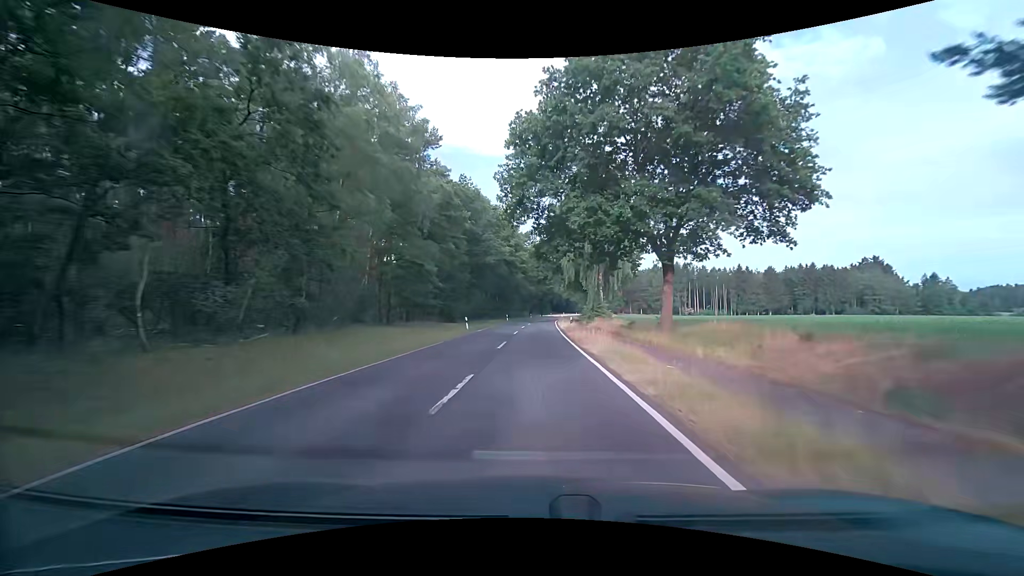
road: tertiary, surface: asphalt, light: Day
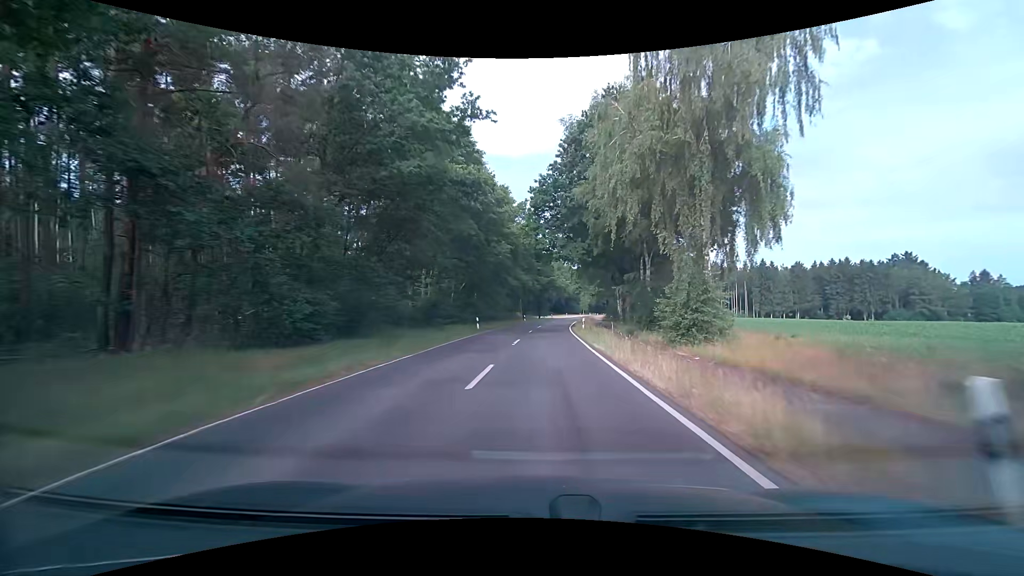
(+0.1, +33.5) m; 0°
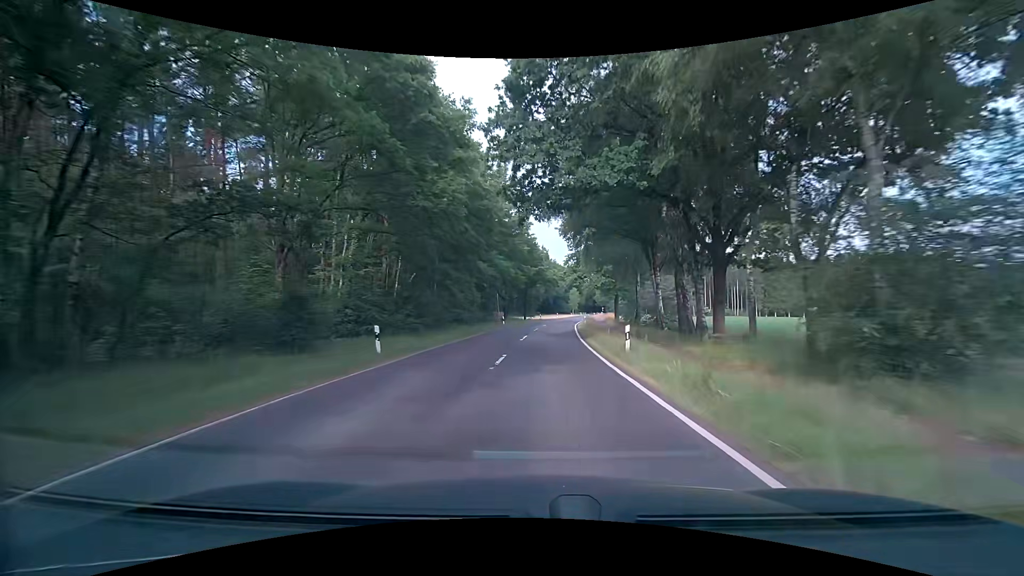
(+0.4, +20.9) m; +2°
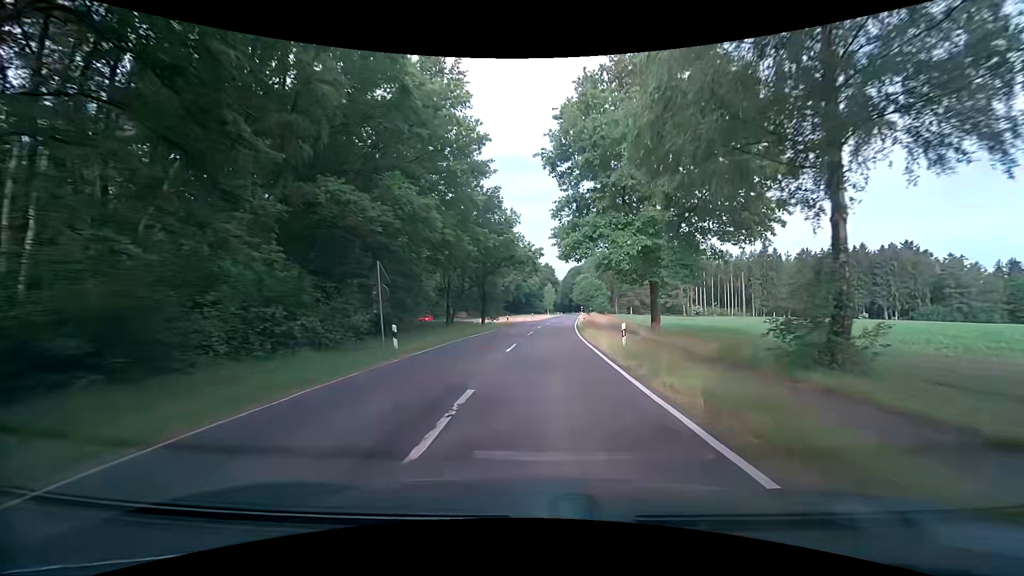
(+0.6, +30.5) m; +2°
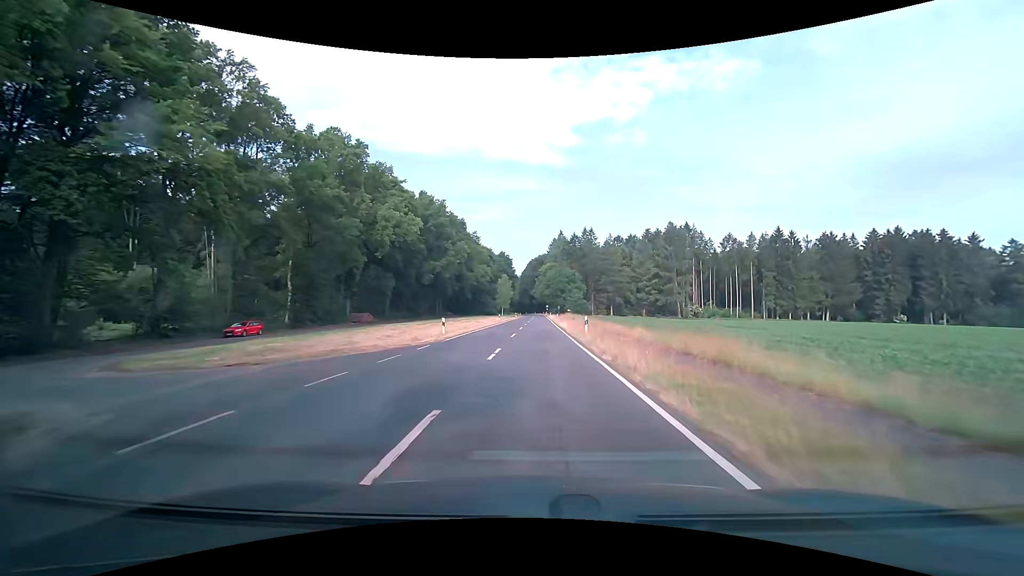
(+3.1, +50.2) m; +6°
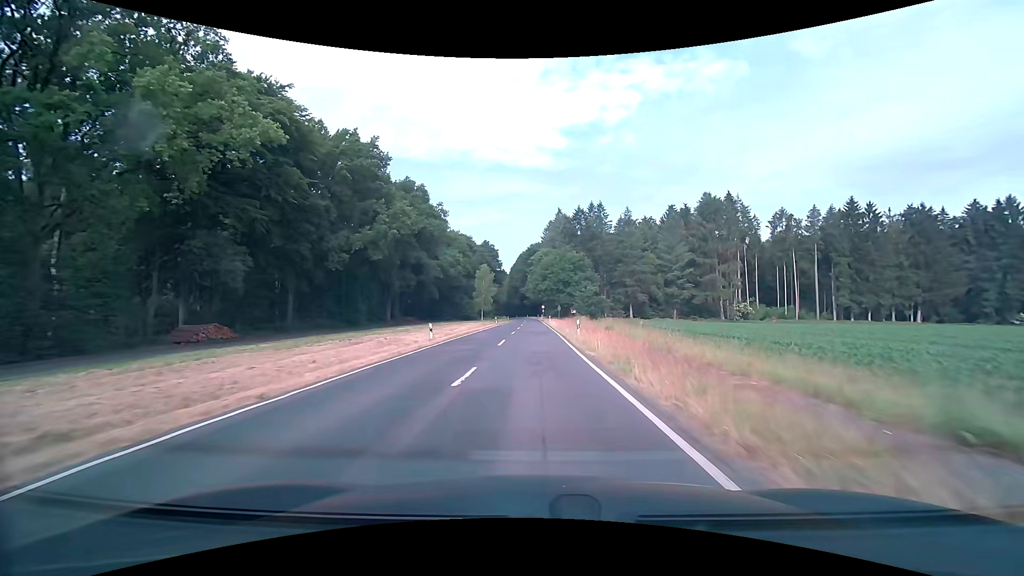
(+0.3, +40.3) m; +1°
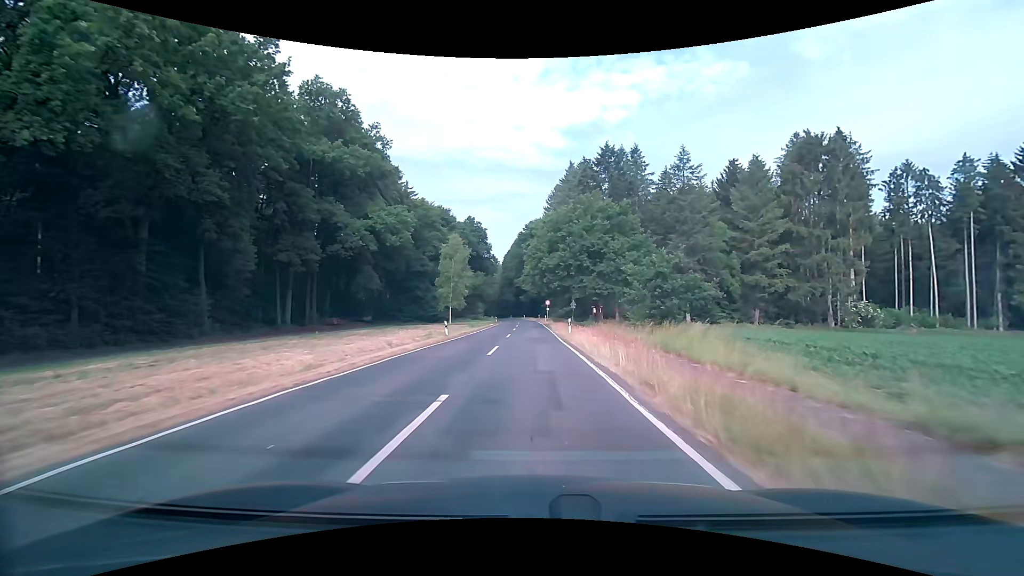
(0.0, +40.9) m; 0°
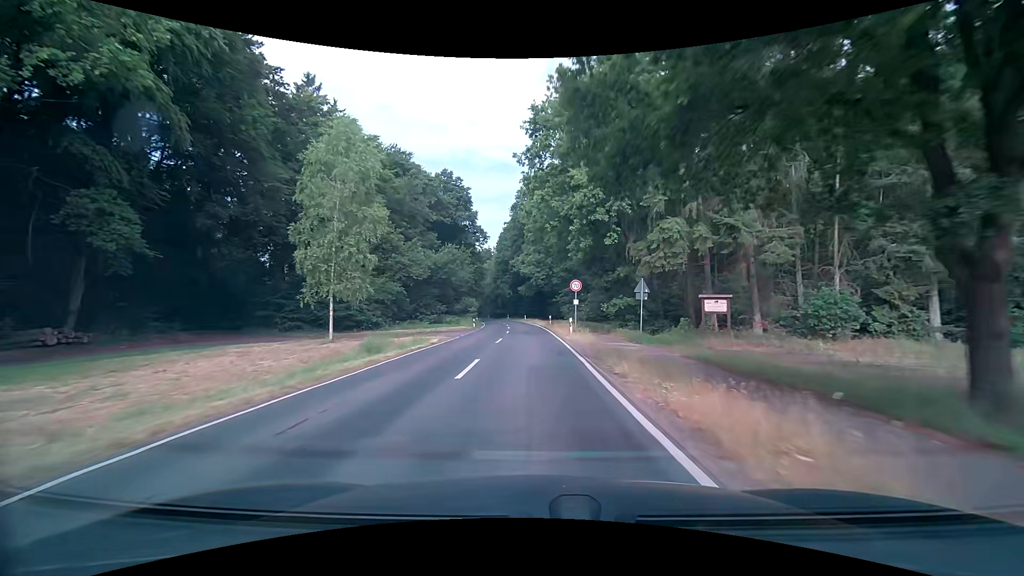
(-0.1, +41.5) m; -1°
(0, +10) (0, +20) (0, +30) (-1, +40) (-1, +50) (-2, +60) (-2, +70) (-3, +80) (-5, +90) (-6, +100) m
